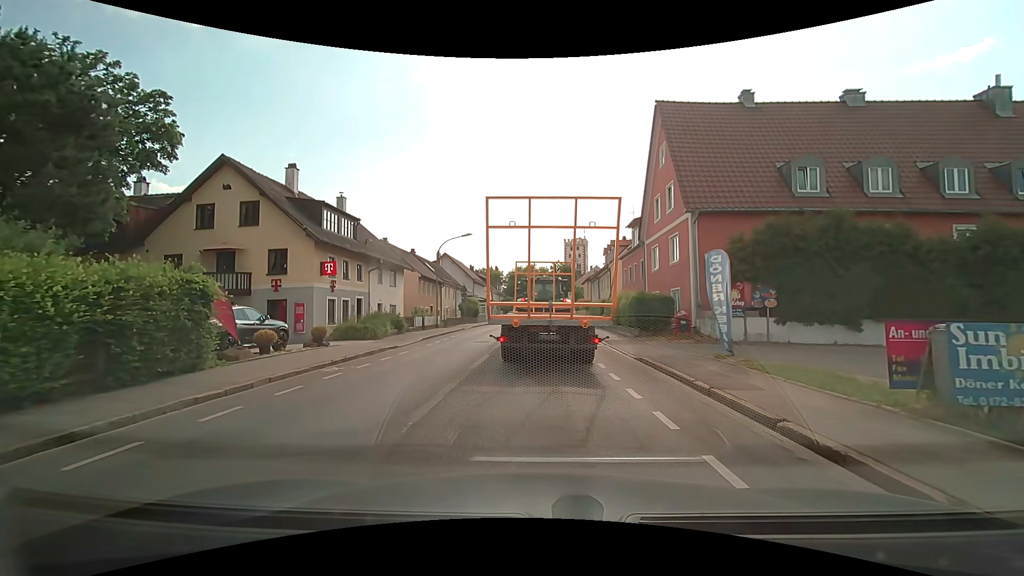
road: secondary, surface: asphalt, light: Day
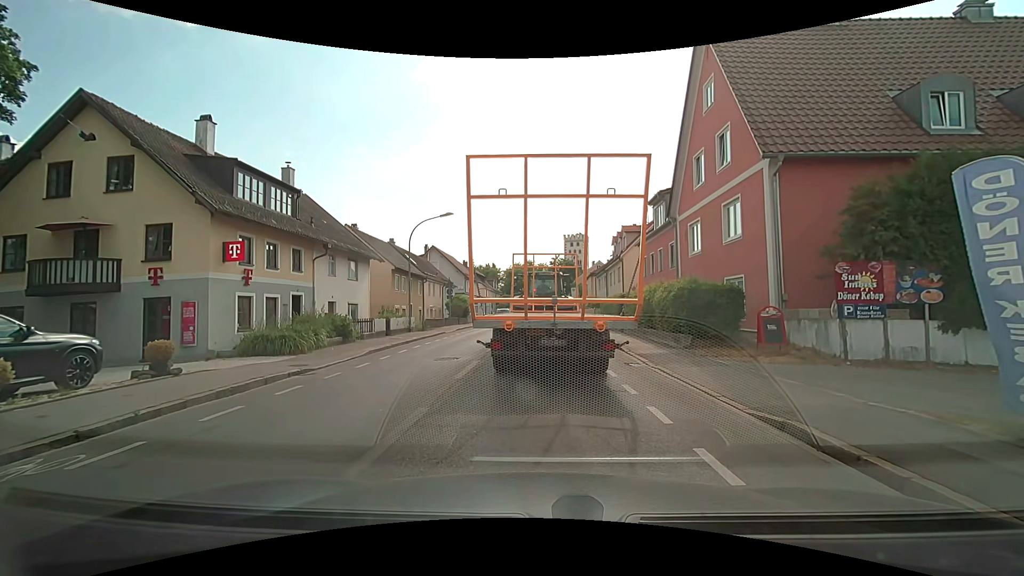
(-0.2, +7.5) m; -1°
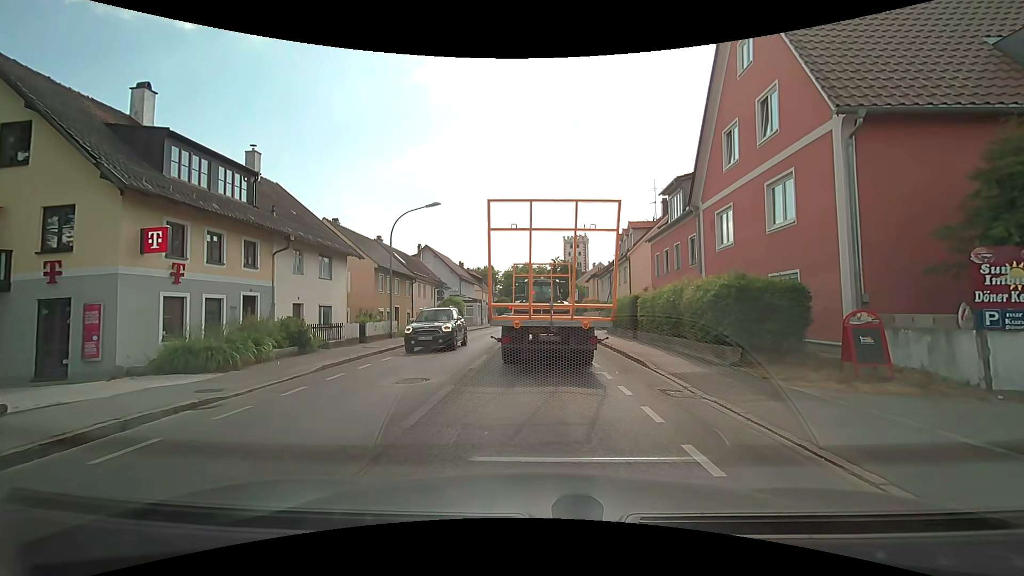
(+0.1, +3.6) m; +2°
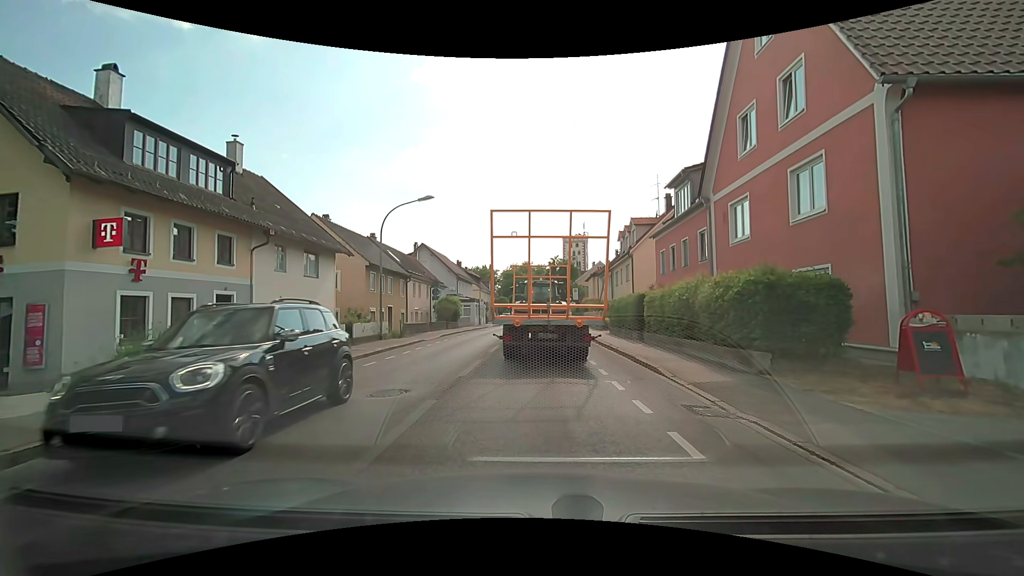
(0.0, +1.5) m; 0°
